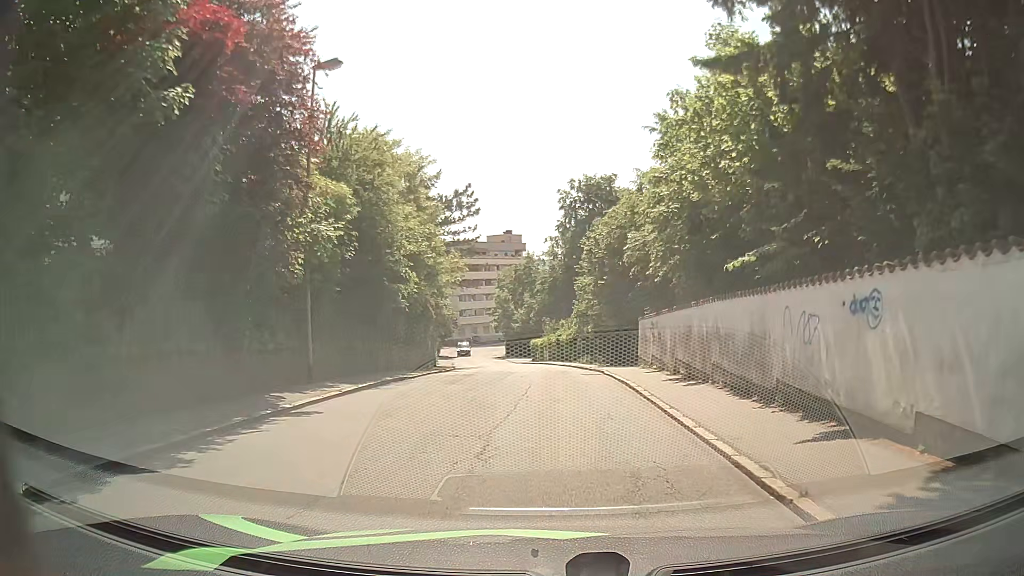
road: residential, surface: asphalt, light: Day
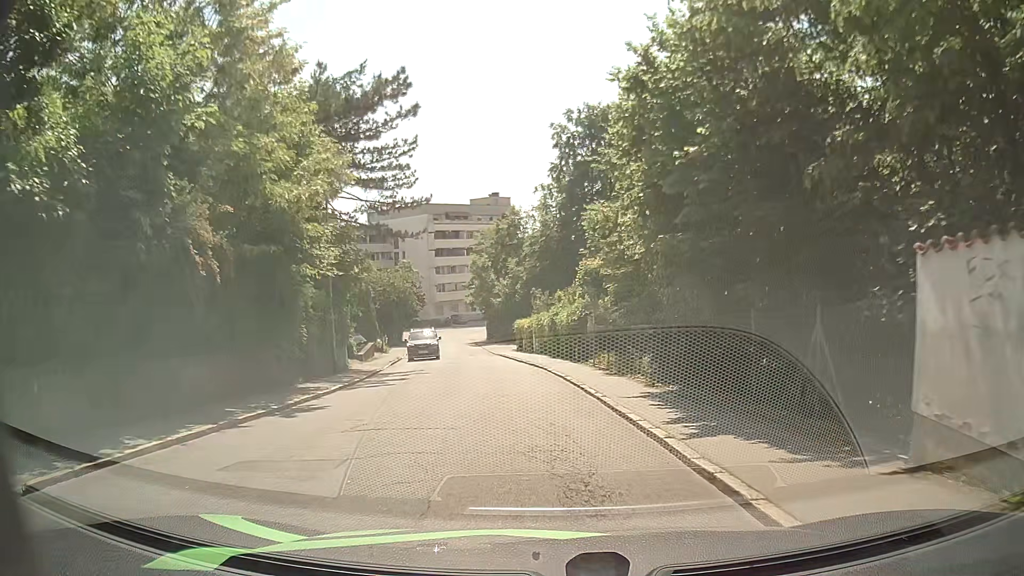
(+0.2, +19.8) m; +1°
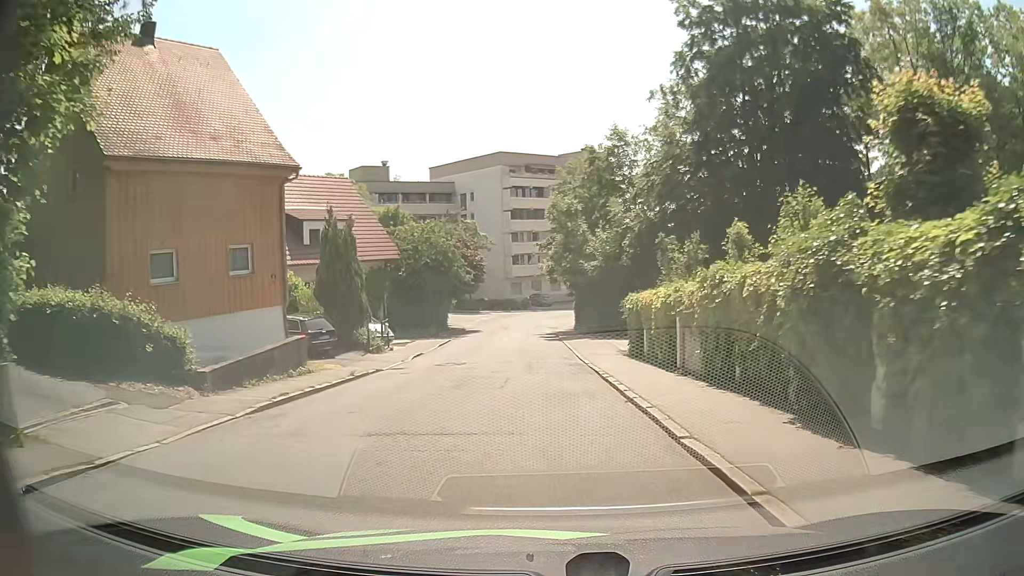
(-1.8, +23.7) m; -9°
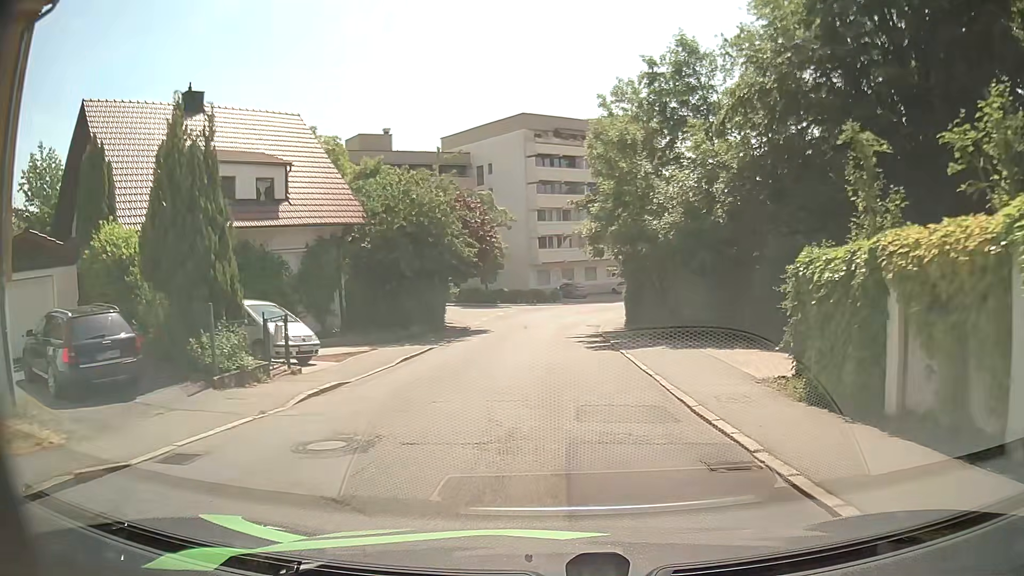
(-0.4, +14.4) m; -2°
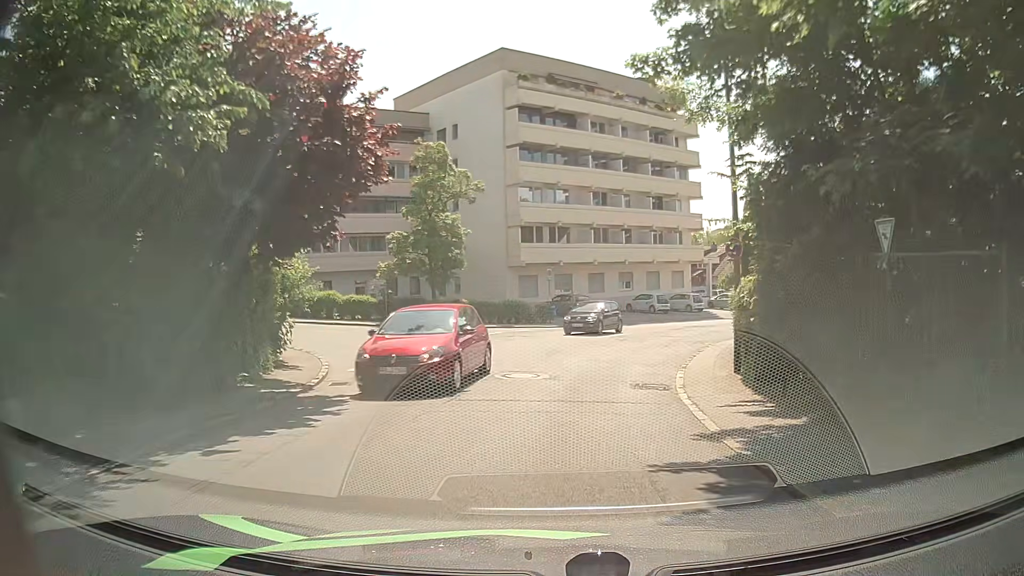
(0.0, +22.2) m; +1°
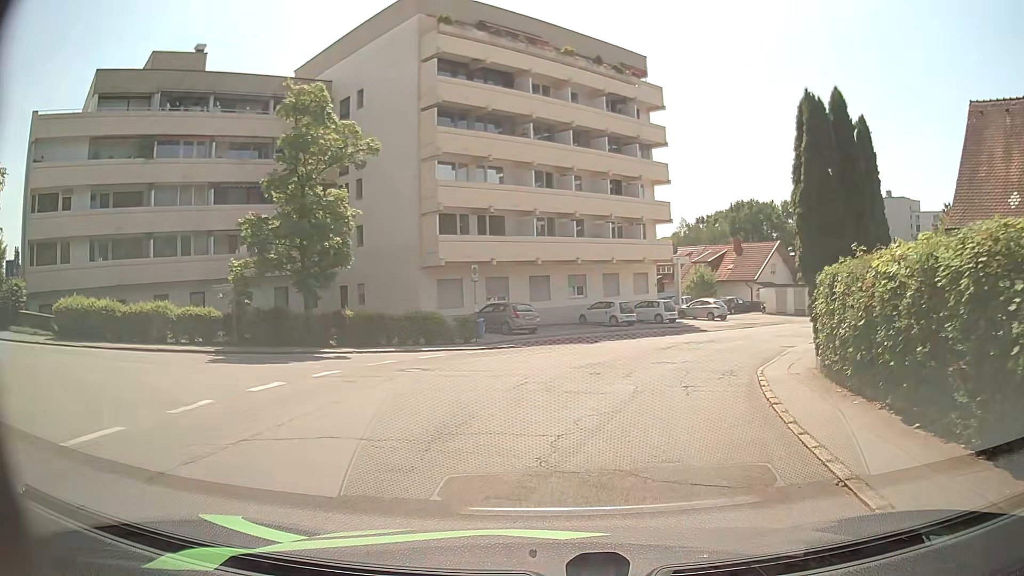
(+0.3, +11.6) m; +5°
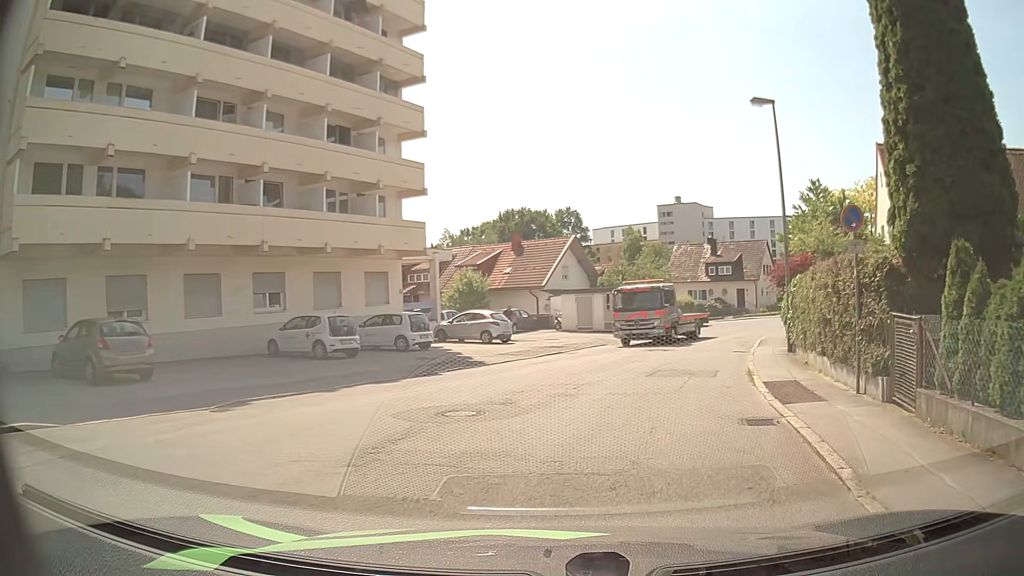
(+2.9, +16.5) m; +19°
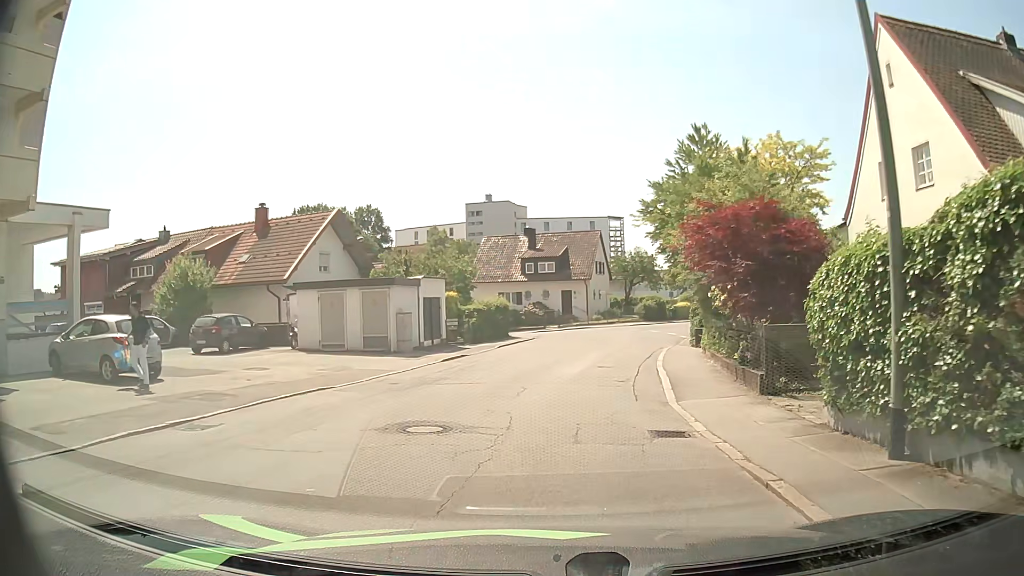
(+2.8, +15.8) m; +17°
(0, +10) (+2, +20) (+3, +30) (+5, +40) (+8, +49) (+13, +58) (+18, +66) (+24, +75) (+30, +83) (+36, +91) m
